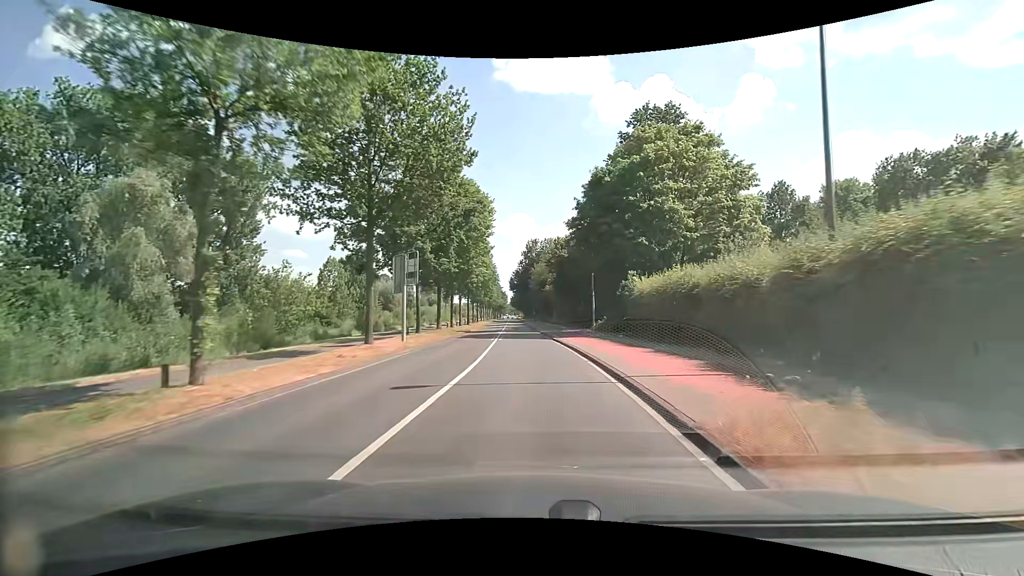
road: secondary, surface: asphalt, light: Day
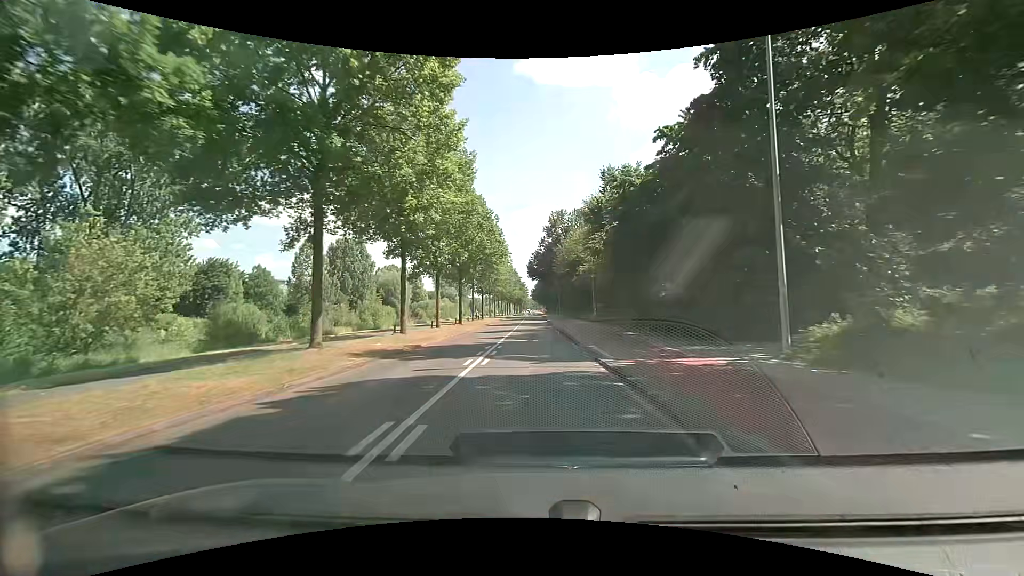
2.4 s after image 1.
(-0.6, +29.2) m; -3°
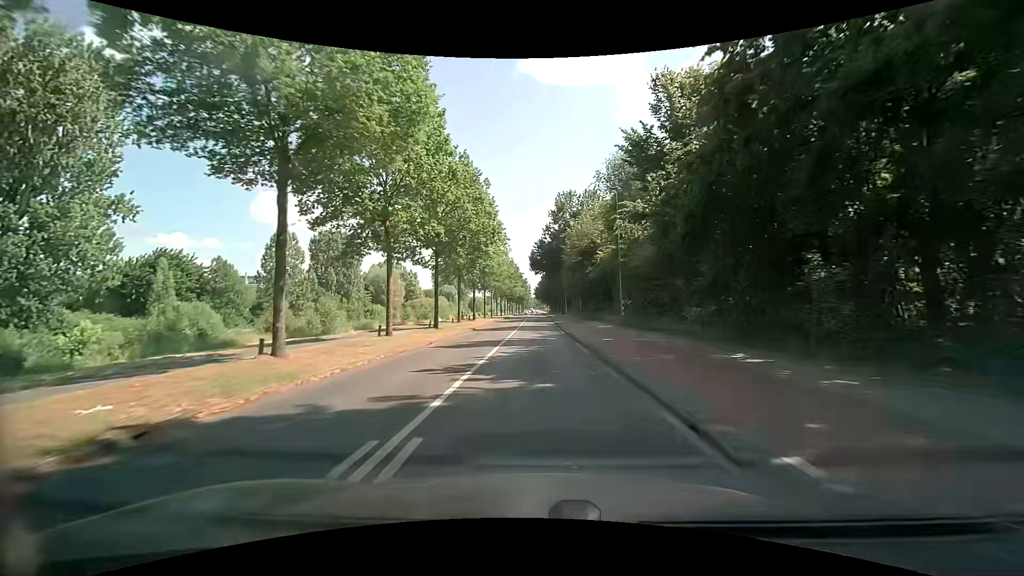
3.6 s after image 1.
(0.0, +14.5) m; 0°
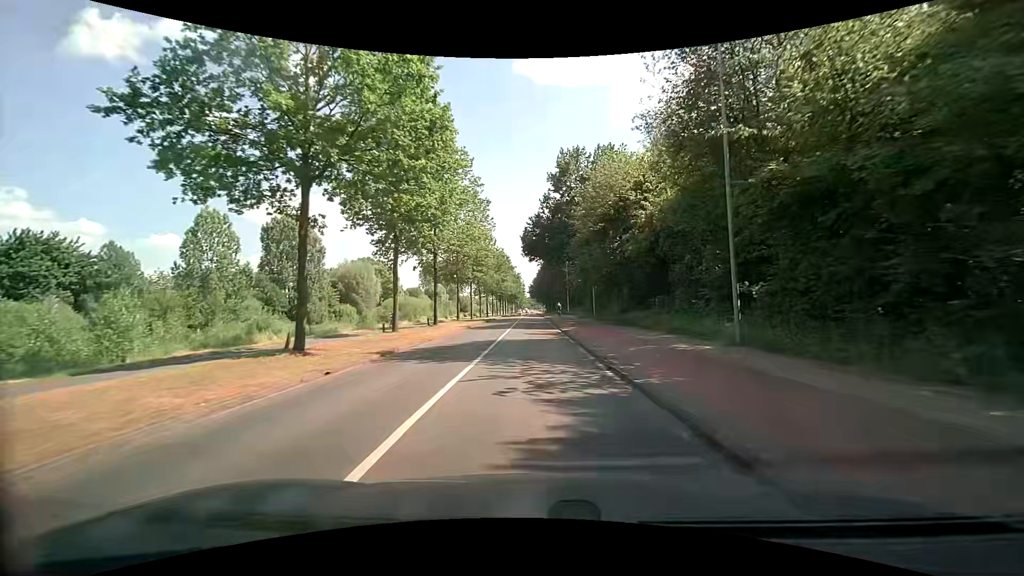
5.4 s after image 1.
(+0.2, +21.7) m; +1°
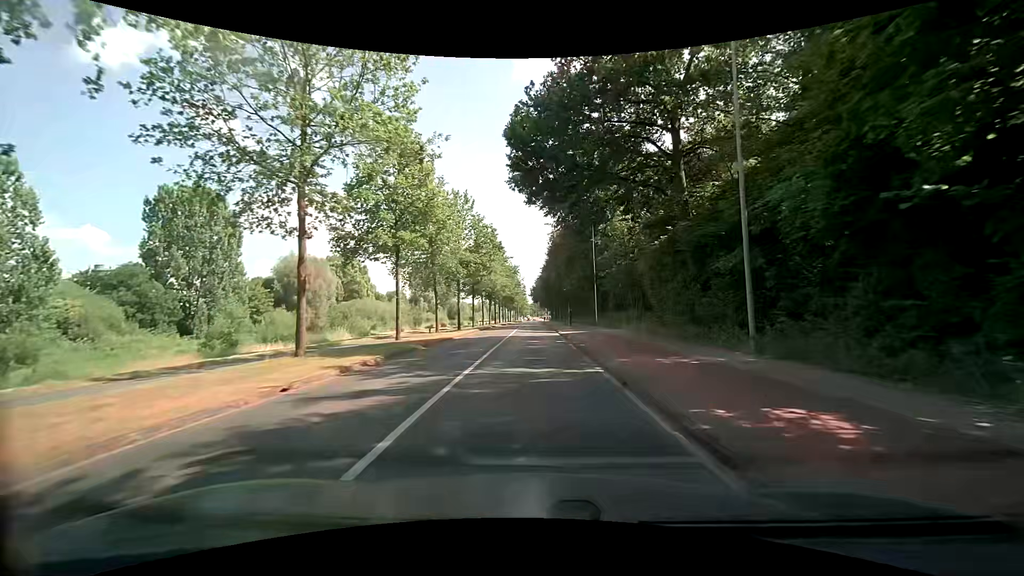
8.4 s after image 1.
(-0.3, +36.0) m; 0°
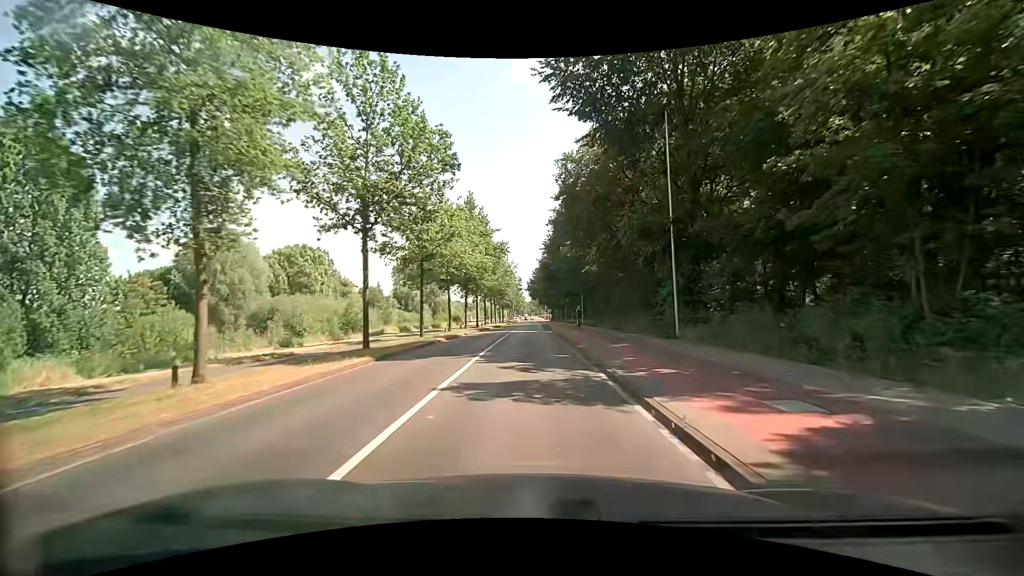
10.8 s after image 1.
(0.0, +28.8) m; 0°
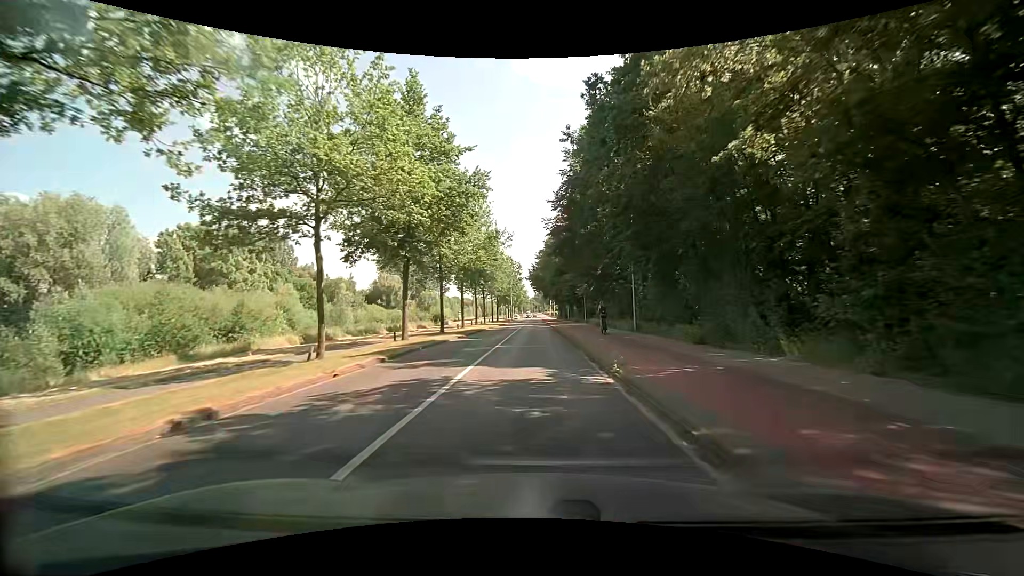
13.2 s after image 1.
(-0.1, +29.9) m; 0°
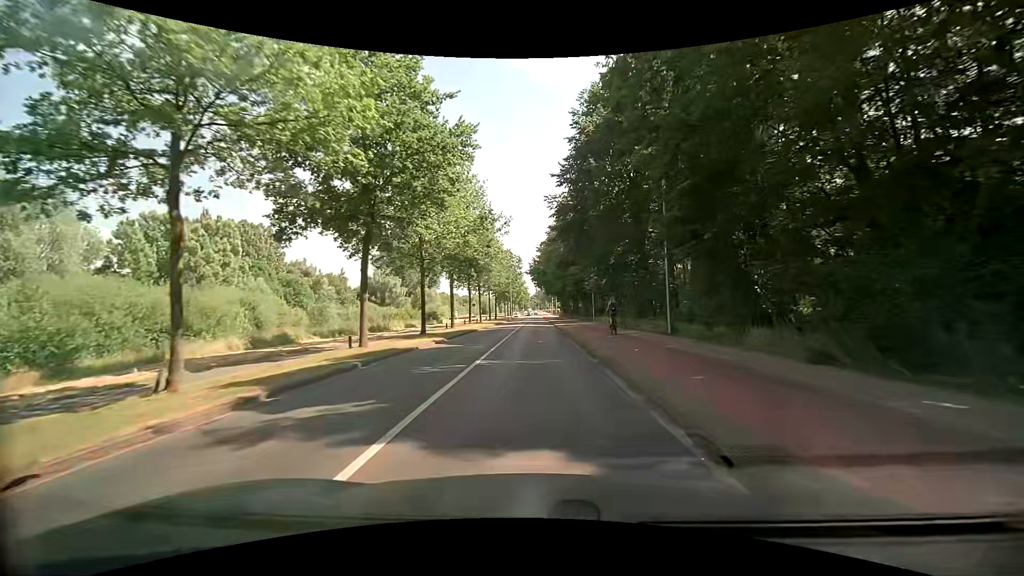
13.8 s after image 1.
(0.0, +7.6) m; -1°
(0, +10) (0, +20) (0, +30) (0, +40) (0, +50) (+1, +60) (+1, +70) (+1, +80) (+1, +90) (+1, +100) m
